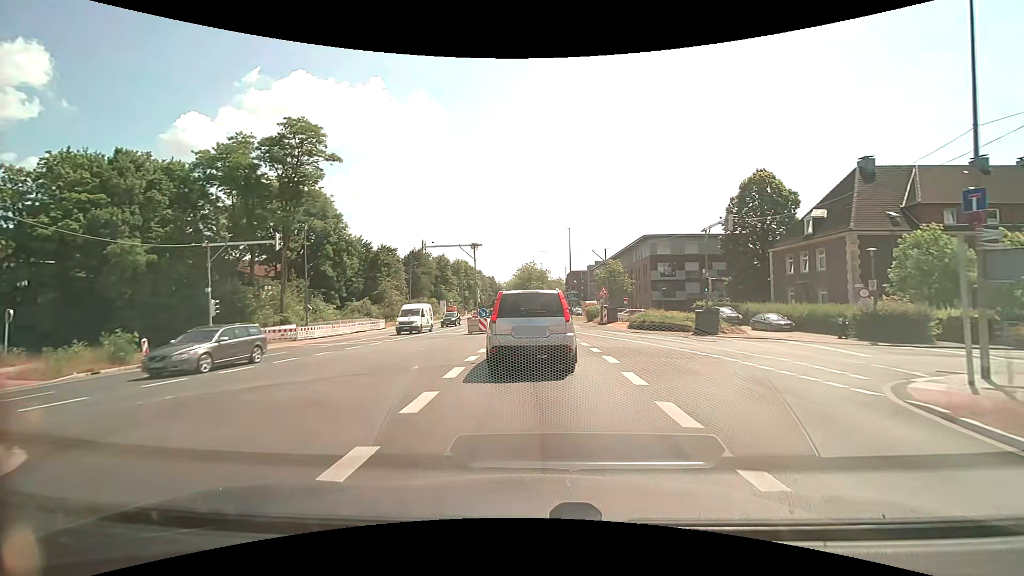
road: secondary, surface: asphalt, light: Day
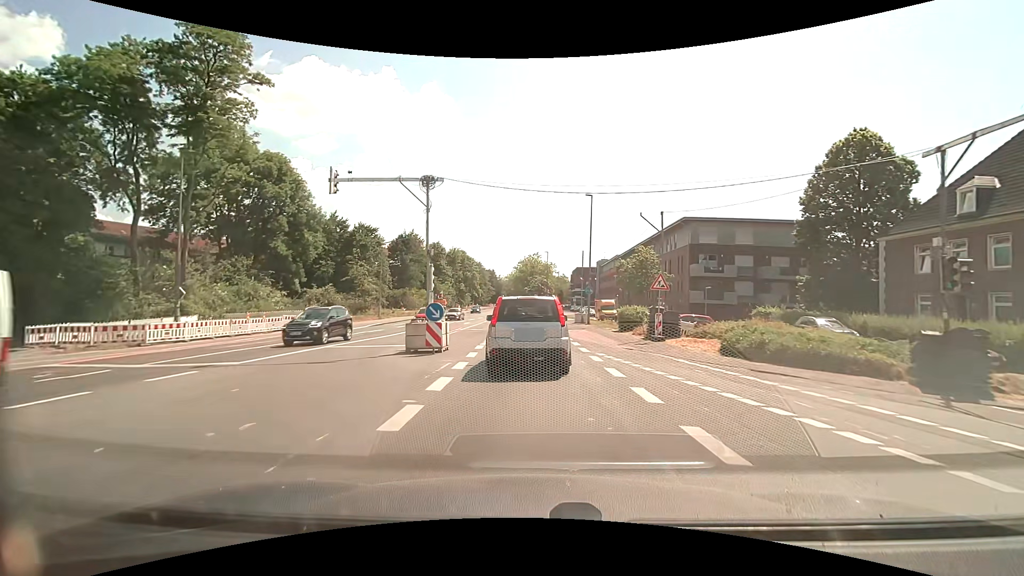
(-0.2, +16.3) m; 0°
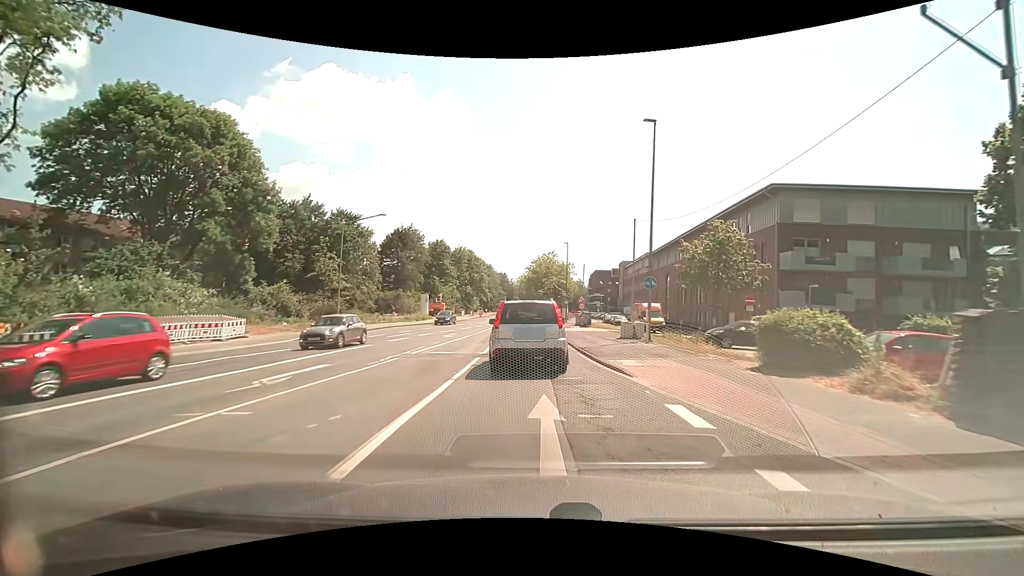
(-0.3, +16.8) m; -1°
(0, +10) (-1, +20) (-1, +30) (-1, +40) (-2, +50) (-2, +60) (-3, +70) (-3, +80) (-4, +90) (-4, +100) m
